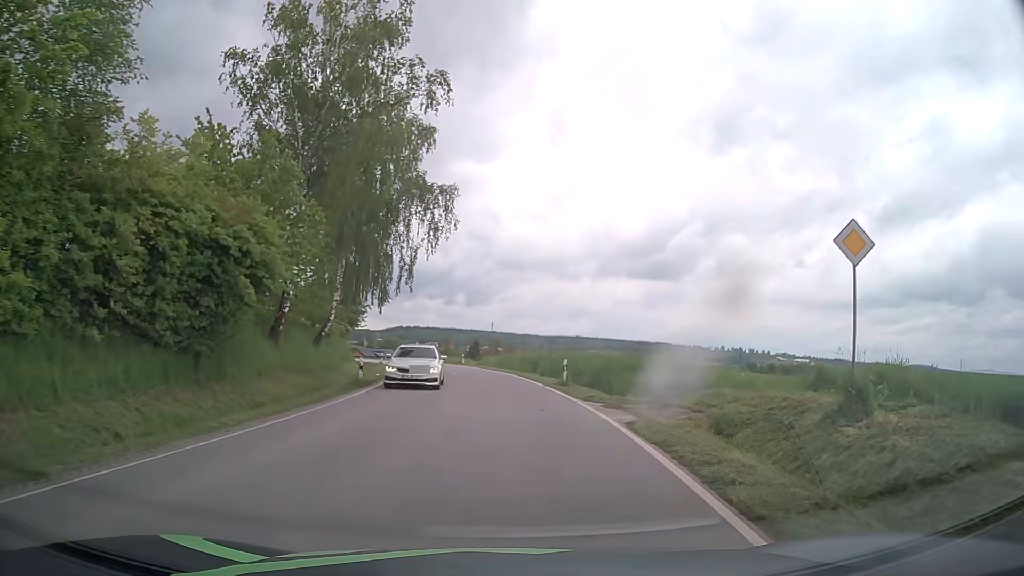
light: Day
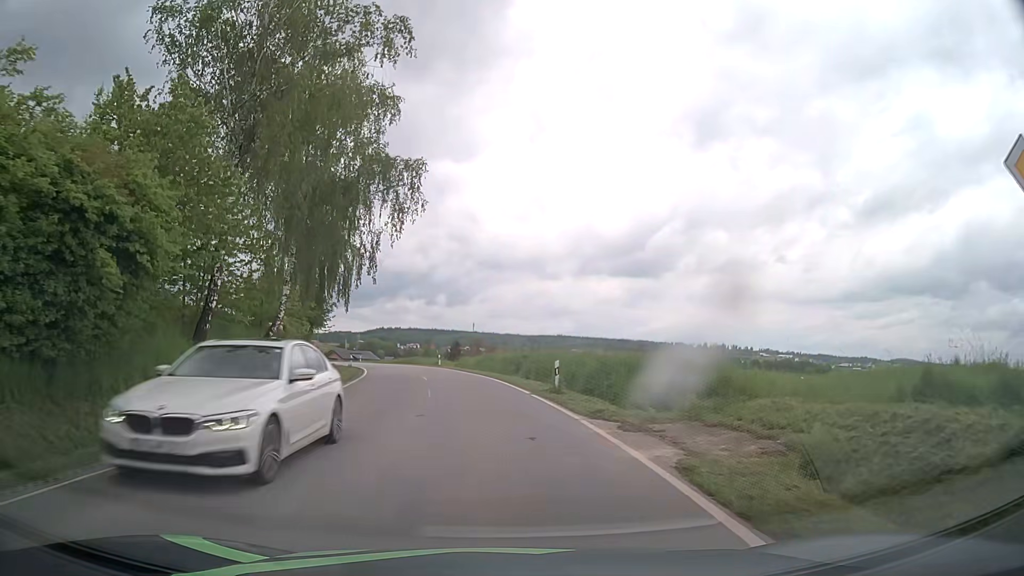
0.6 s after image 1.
(+0.1, +5.4) m; +2°
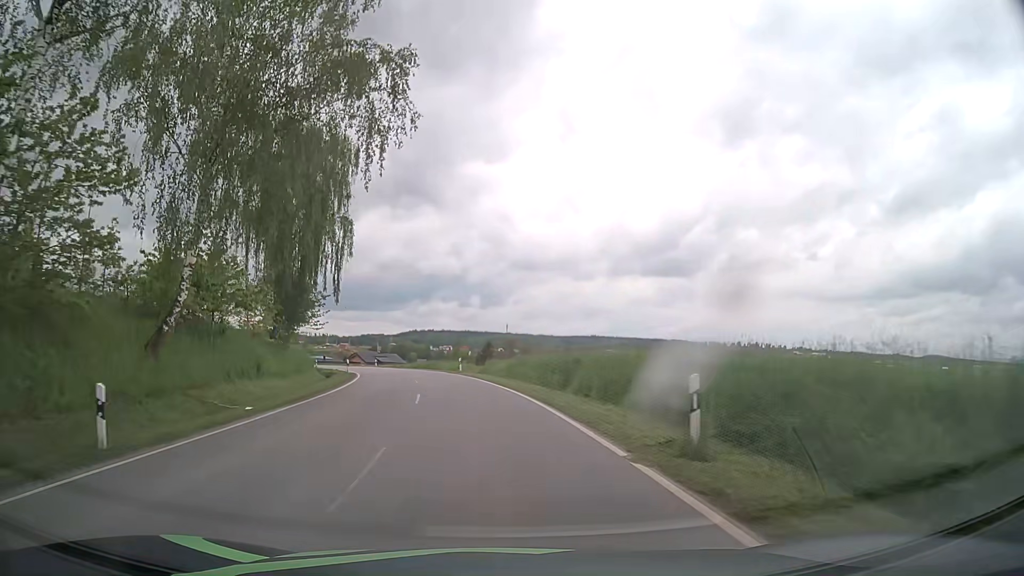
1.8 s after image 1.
(-0.1, +12.9) m; -3°
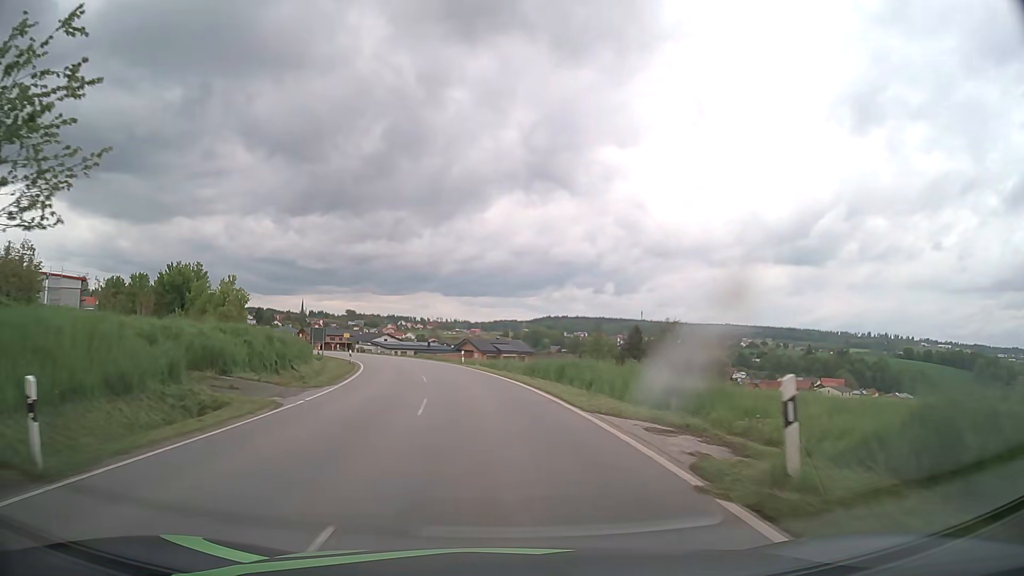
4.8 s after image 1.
(-4.0, +40.4) m; -11°
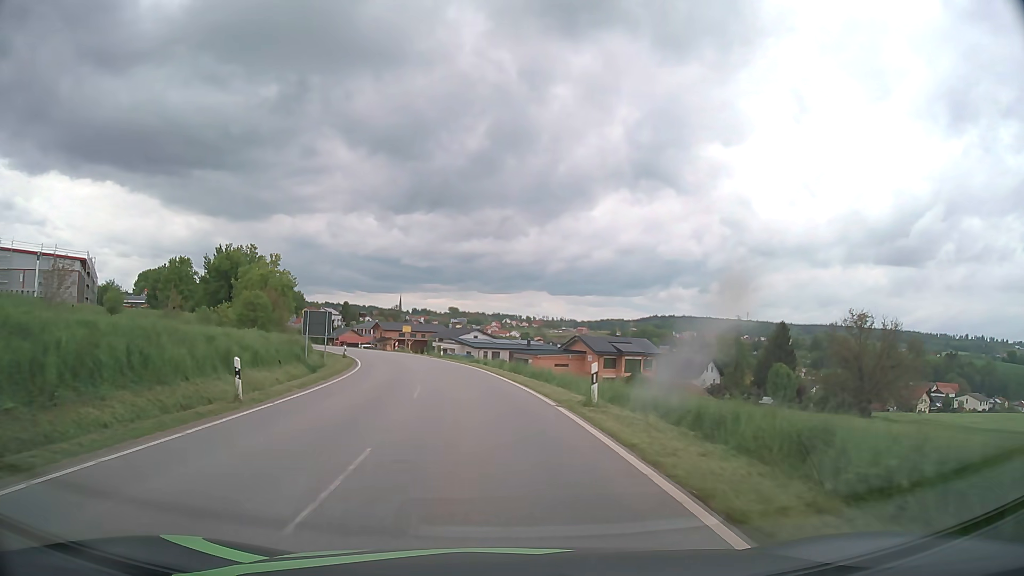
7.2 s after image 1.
(-2.5, +32.2) m; -9°
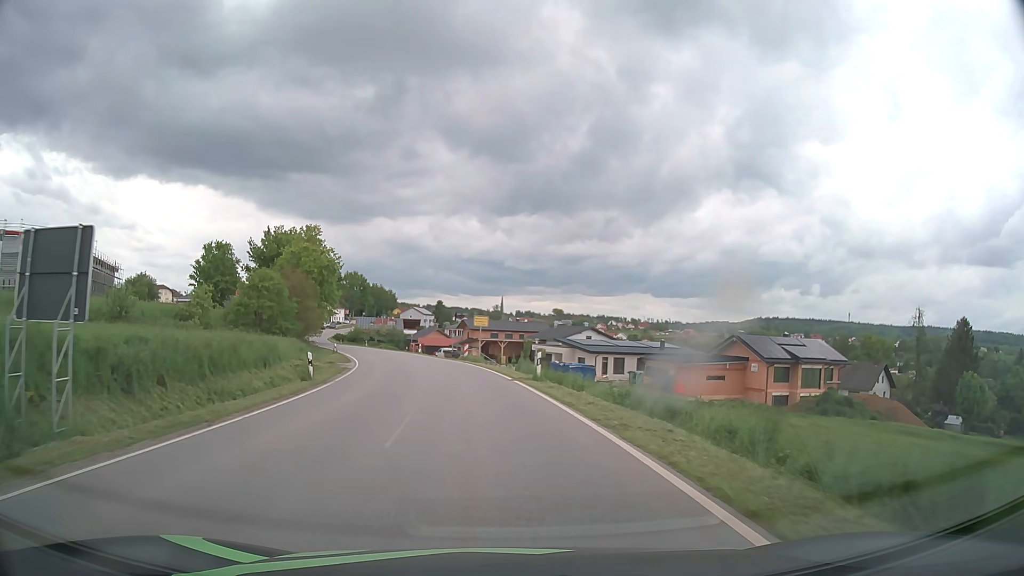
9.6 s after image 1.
(-2.5, +31.6) m; -9°
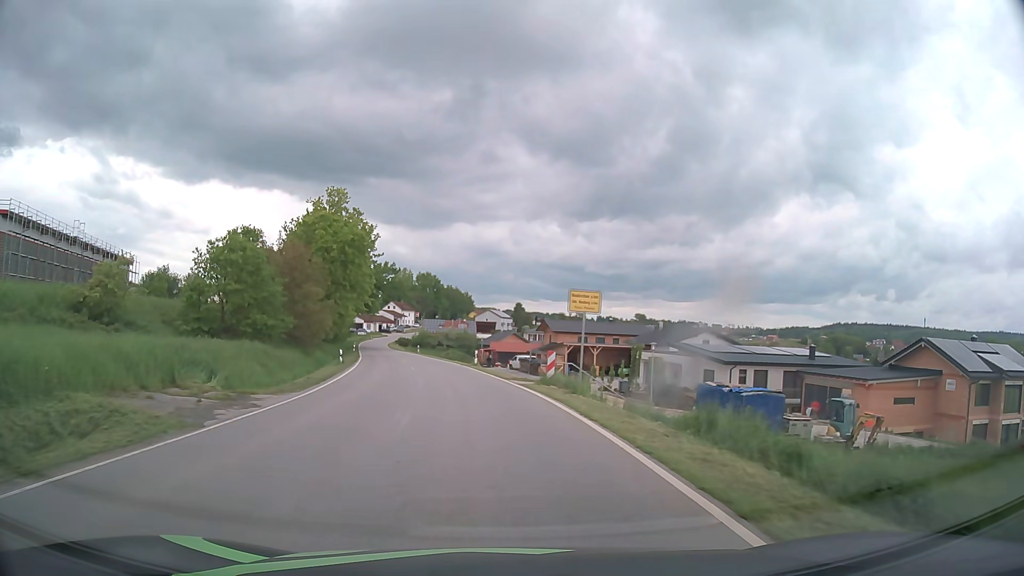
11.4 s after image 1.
(-1.3, +23.5) m; -7°
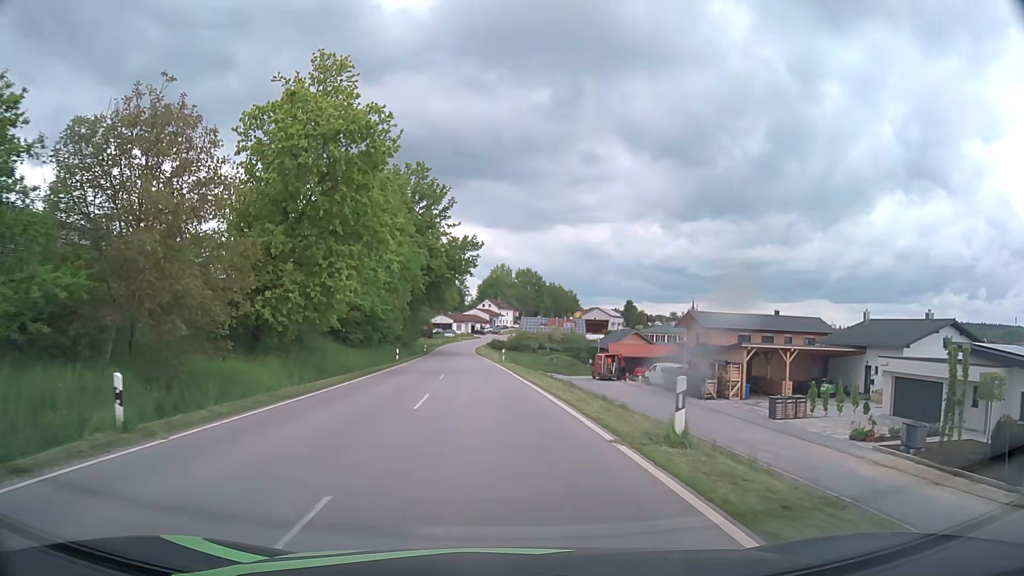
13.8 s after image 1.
(-2.5, +31.1) m; -9°
(0, +10) (-1, +20) (-1, +30) (-2, +40) (-3, +50) (-4, +60) (-4, +70) (-5, +80) (-6, +90) (-6, +100) m
